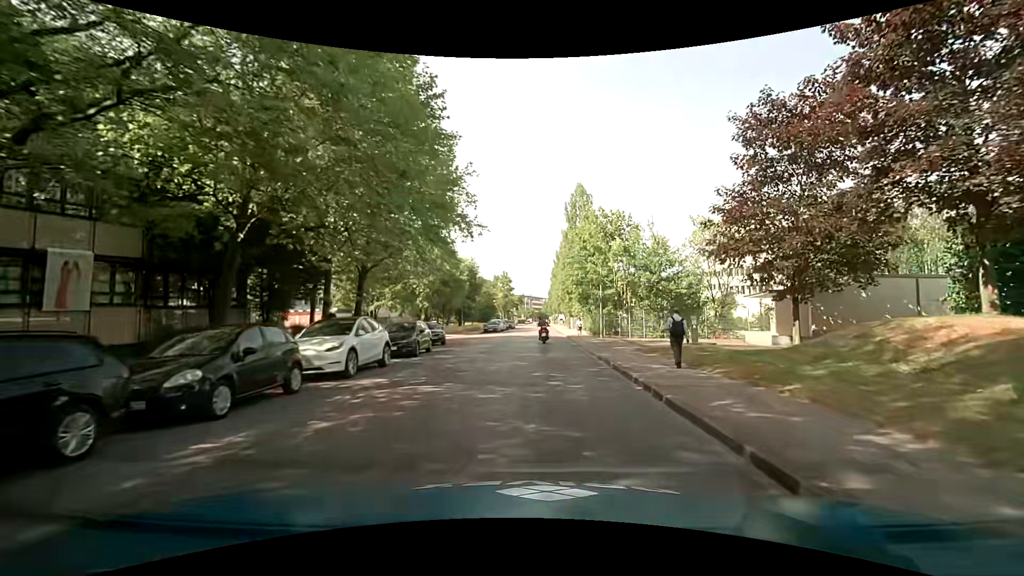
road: unclassified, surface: asphalt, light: Day
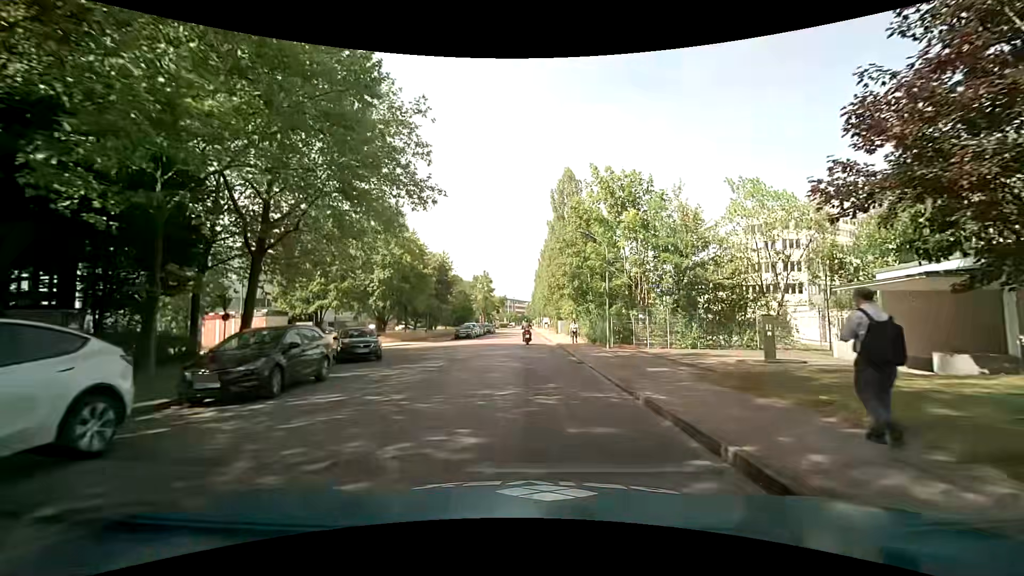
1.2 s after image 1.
(+0.1, +10.2) m; +1°
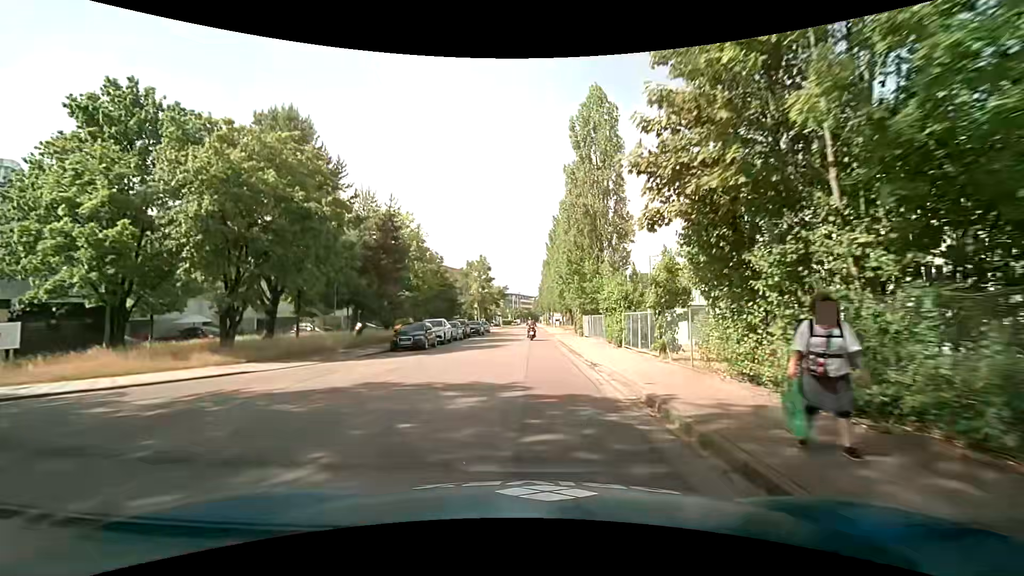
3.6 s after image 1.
(+0.1, +23.9) m; -1°
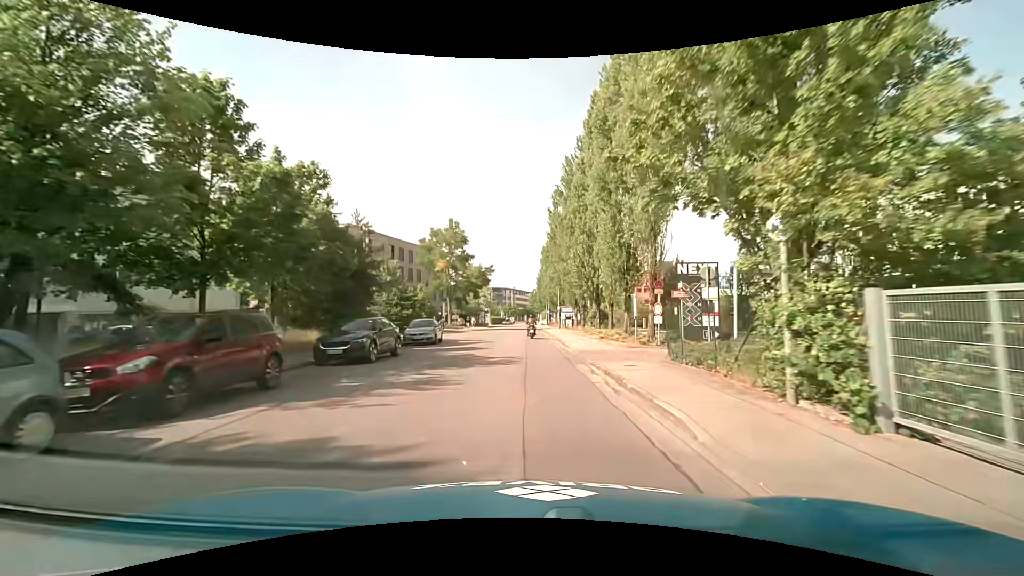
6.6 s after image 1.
(+0.6, +33.3) m; +2°
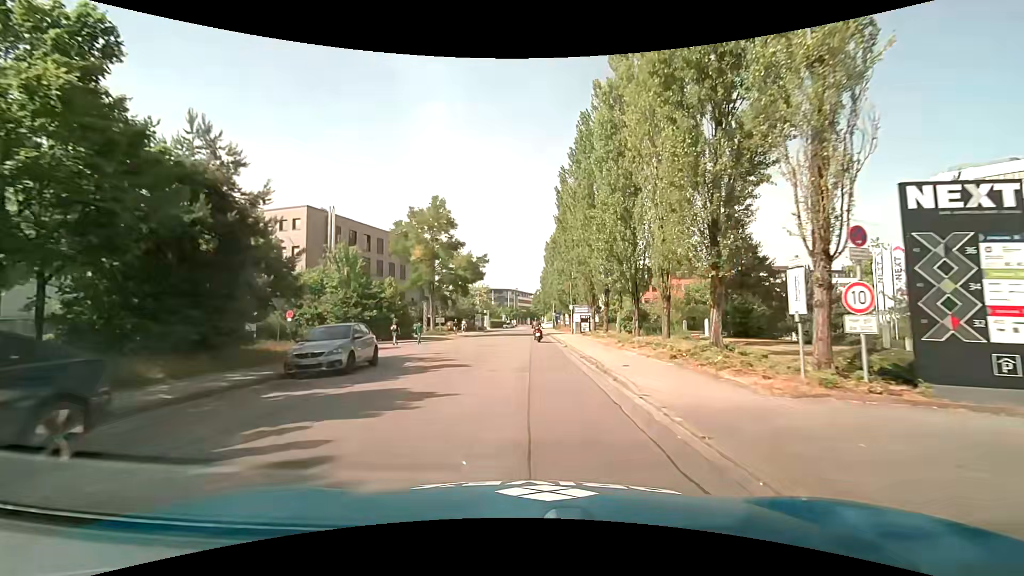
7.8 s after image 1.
(-0.1, +13.8) m; -1°
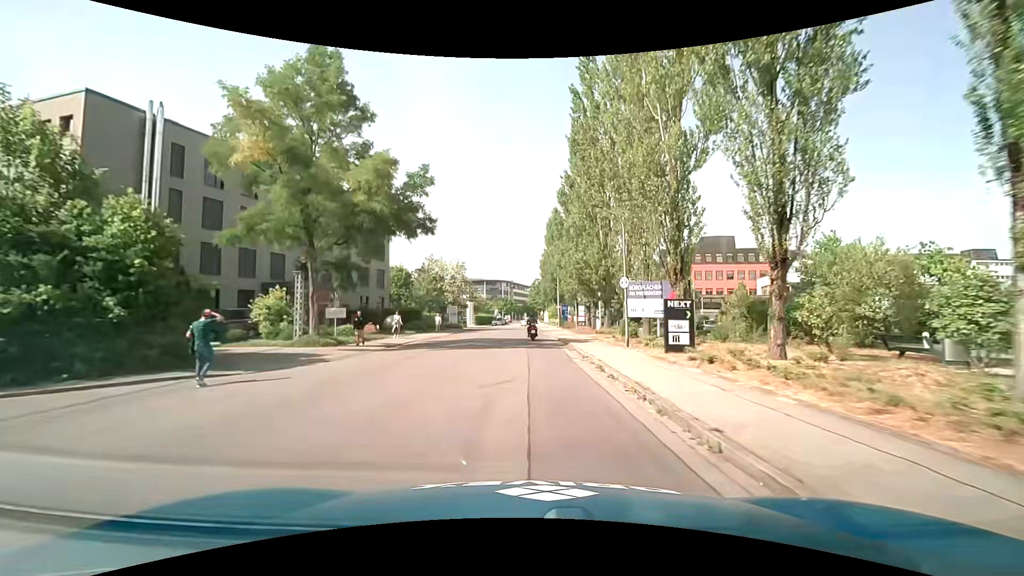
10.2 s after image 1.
(+0.1, +28.0) m; 0°
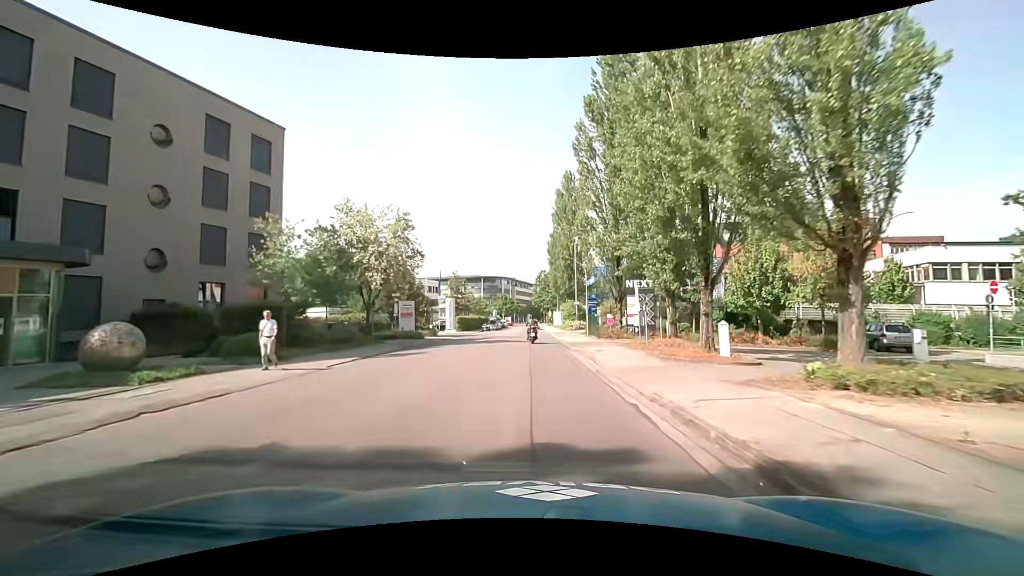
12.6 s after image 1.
(+0.2, +27.7) m; 0°
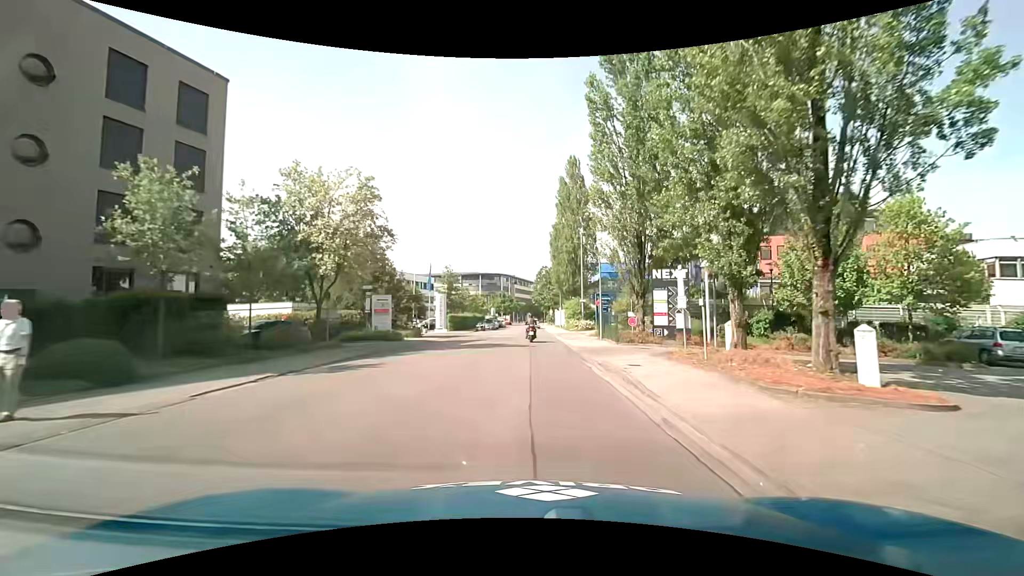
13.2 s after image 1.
(0.0, +6.8) m; 0°
(0, +10) (0, +20) (0, +30) (0, +40) (0, +50) (0, +60) (0, +70) (0, +80) (0, +90) (0, +100) m
